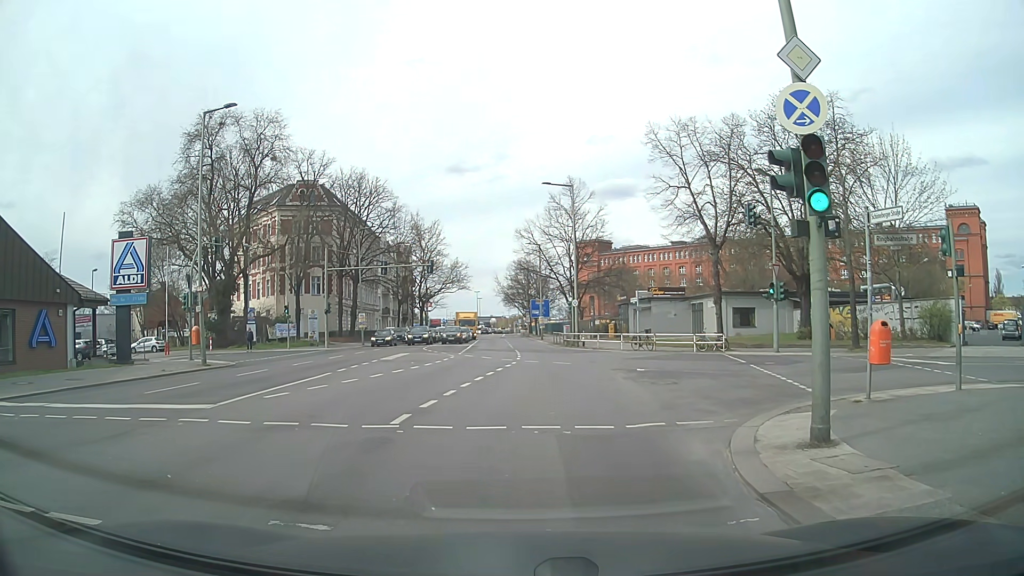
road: secondary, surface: asphalt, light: Day
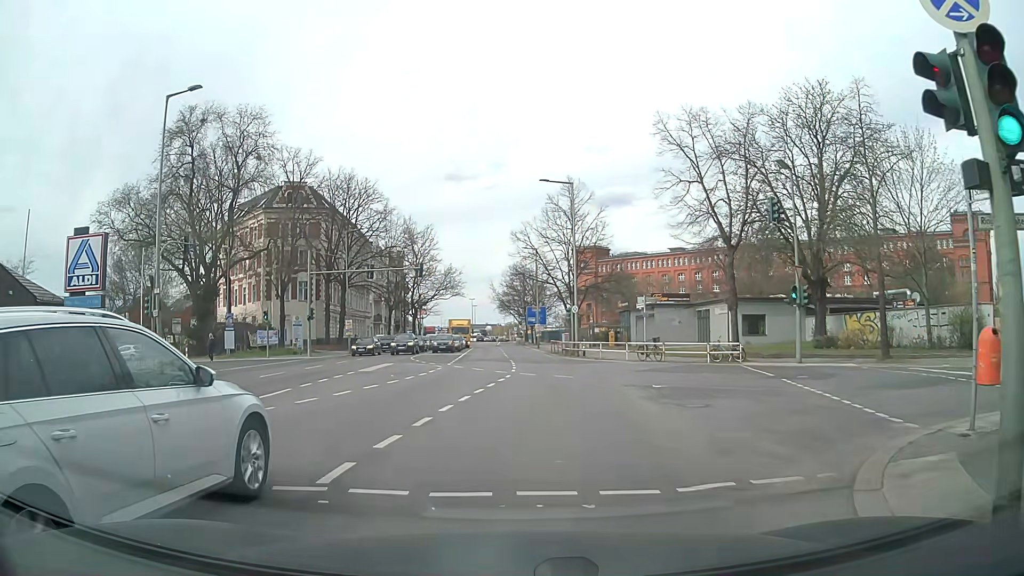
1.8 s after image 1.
(0.0, +3.7) m; -1°
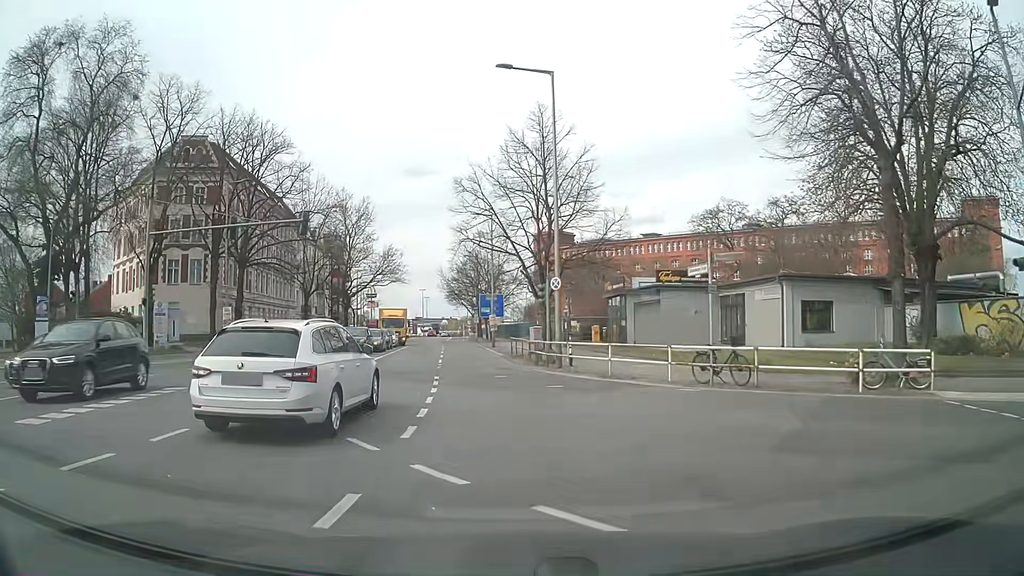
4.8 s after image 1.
(+0.7, +18.0) m; +4°
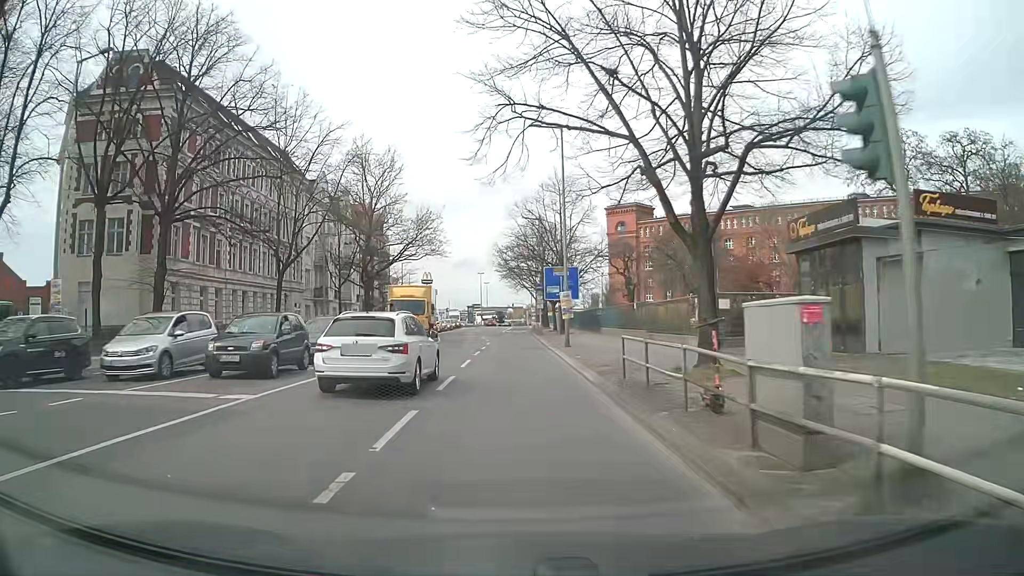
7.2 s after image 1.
(-1.1, +22.1) m; -6°
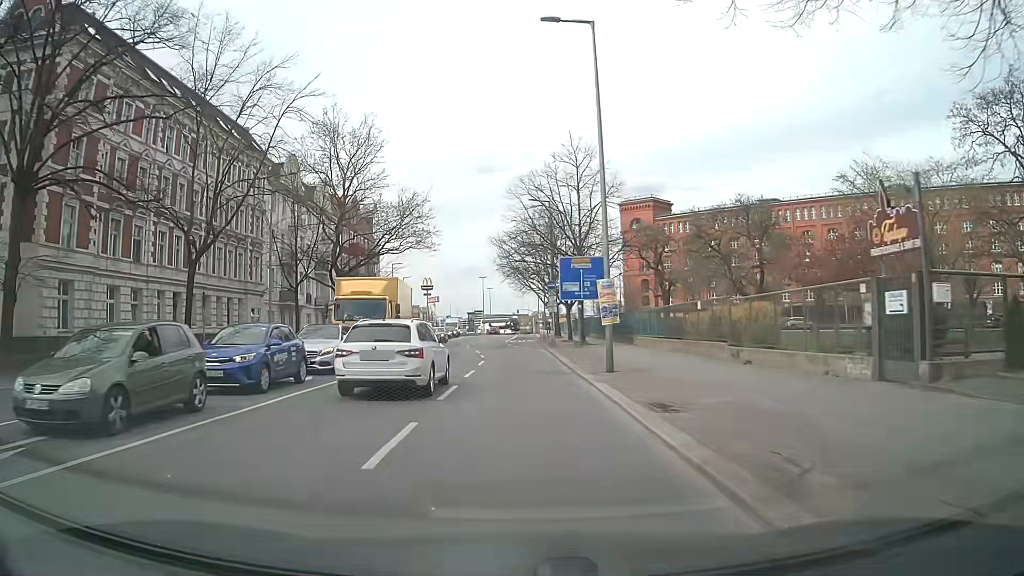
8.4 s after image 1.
(0.0, +12.8) m; 0°
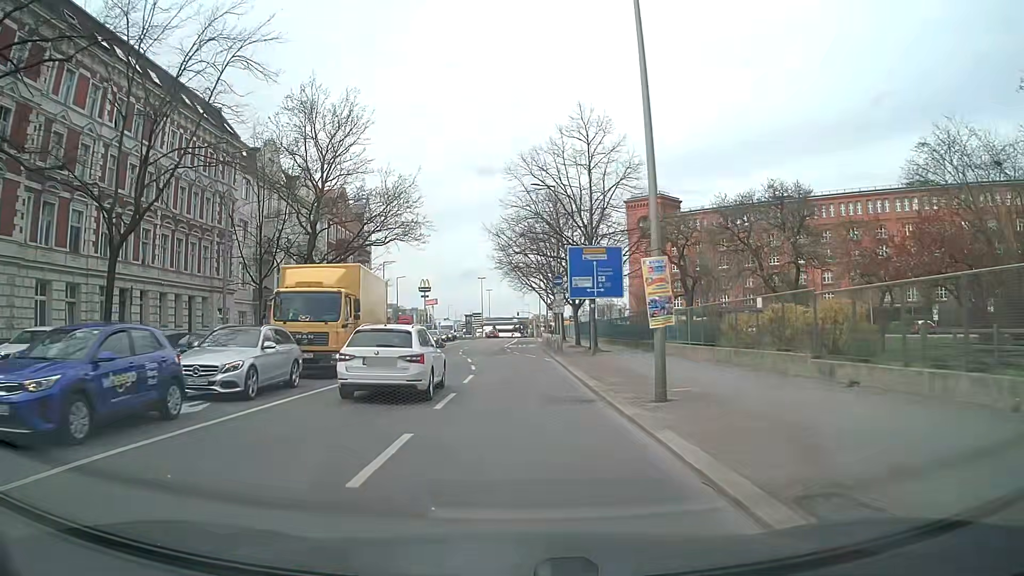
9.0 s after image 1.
(0.0, +6.6) m; 0°
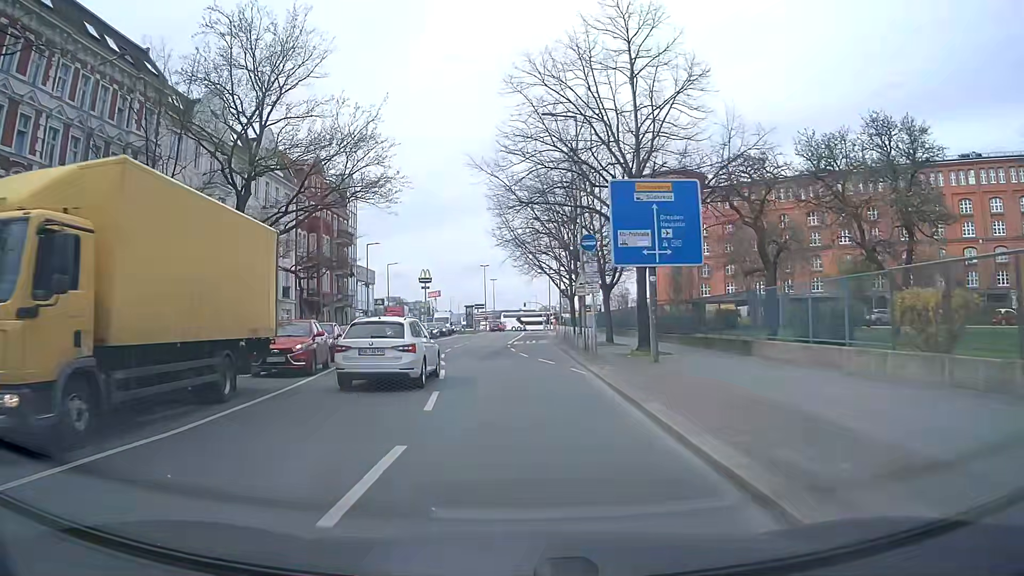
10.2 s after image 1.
(+0.1, +13.4) m; 0°
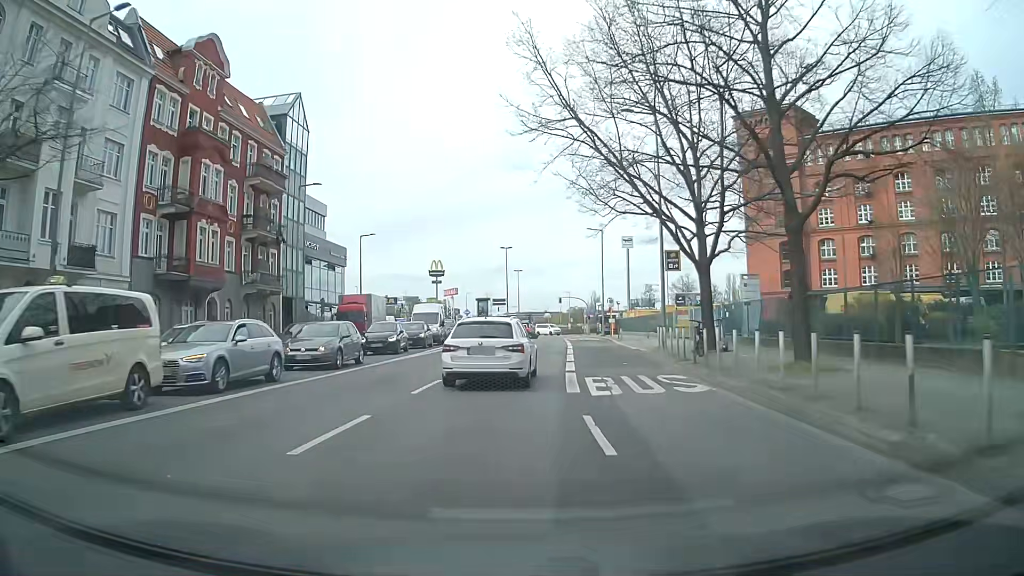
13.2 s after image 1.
(-1.3, +33.7) m; -2°
(0, +10) (0, +20) (+1, +30) (+1, +40) (+2, +50) (+3, +60) (+4, +70) (+5, +80) (+6, +90) (+6, +100) m
